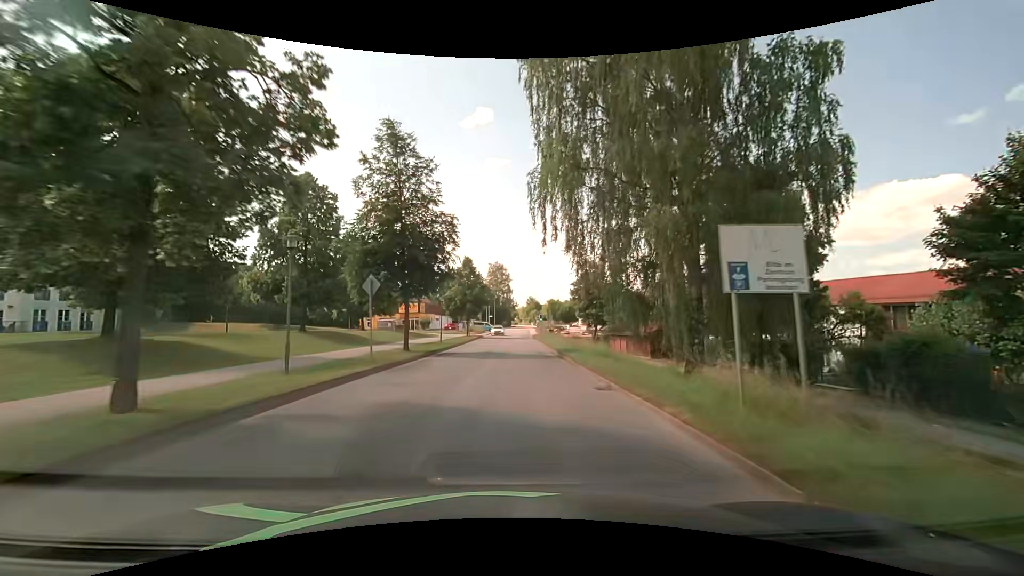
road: secondary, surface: asphalt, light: Day
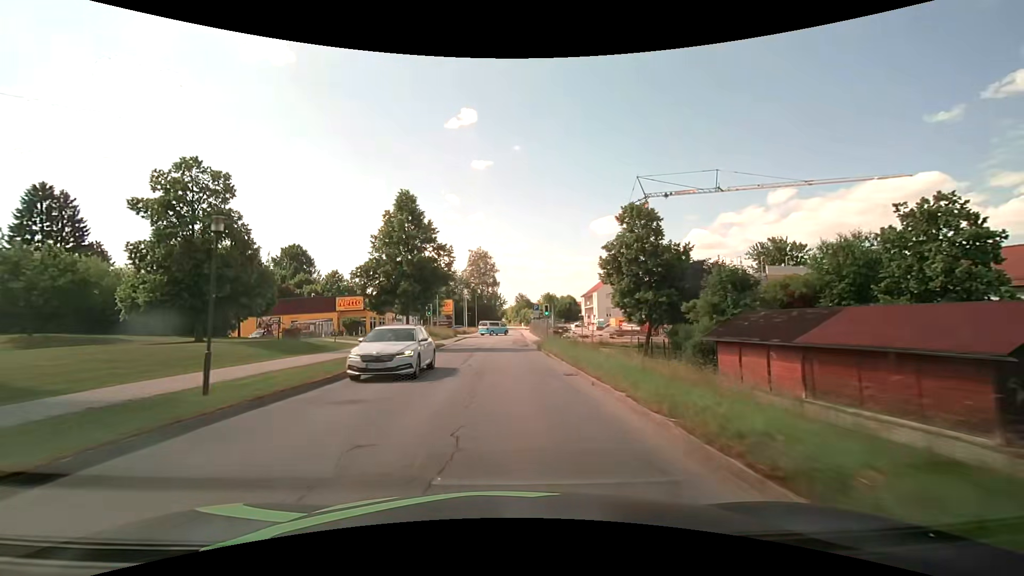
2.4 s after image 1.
(+1.3, +30.6) m; +3°
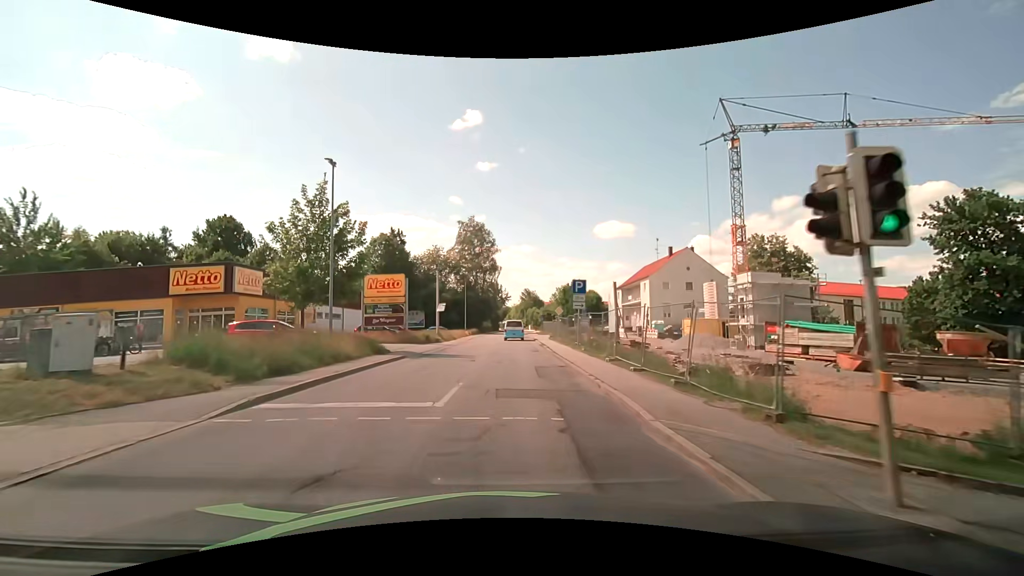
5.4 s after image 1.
(-0.4, +36.5) m; 0°
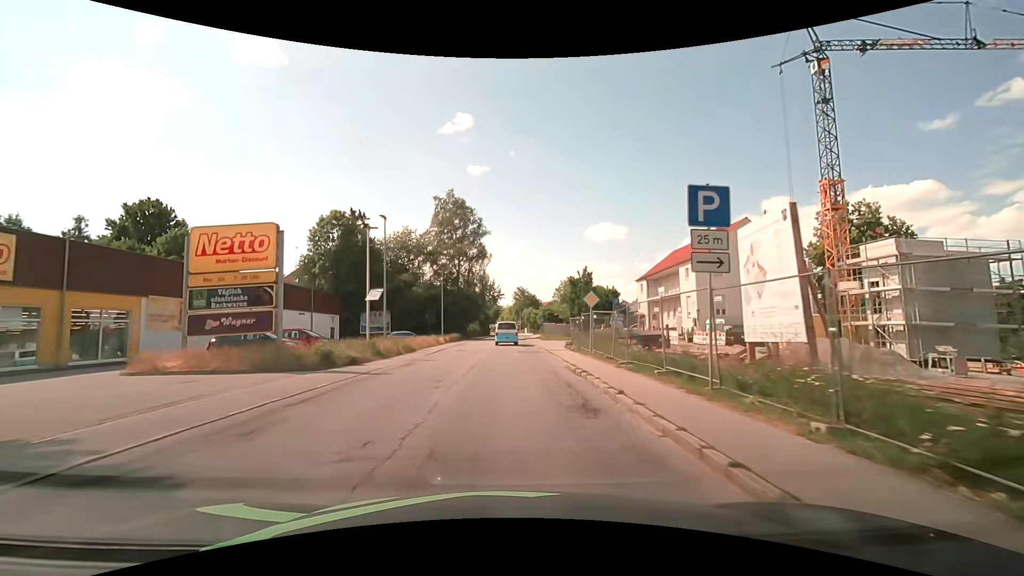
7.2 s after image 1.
(+0.1, +19.6) m; +1°
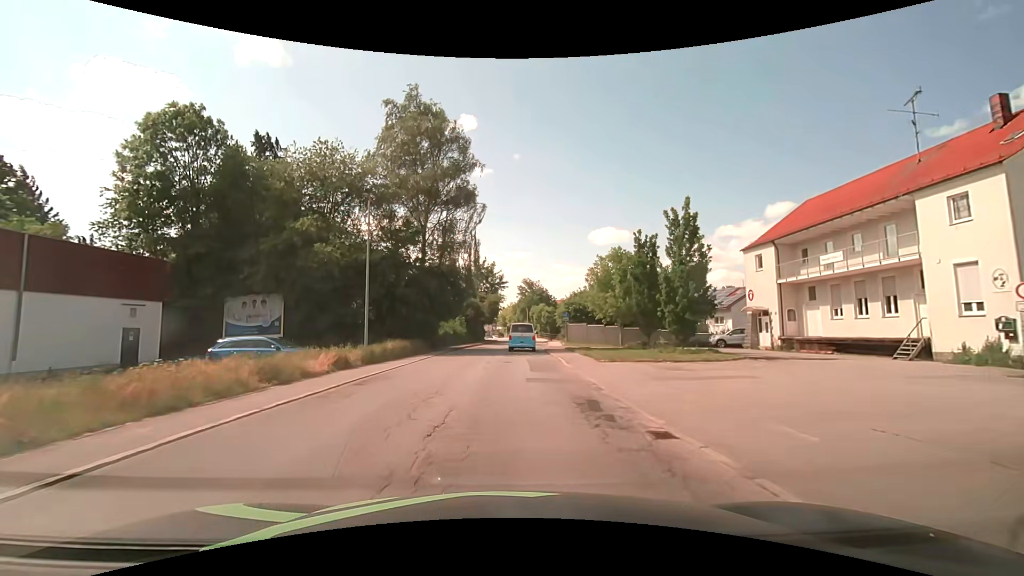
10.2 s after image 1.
(-0.2, +31.1) m; -1°
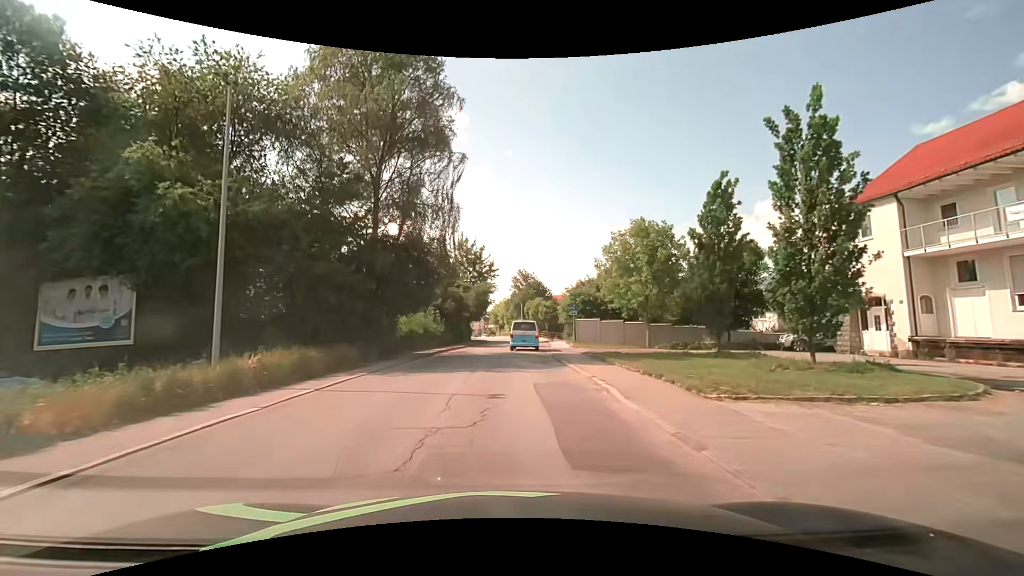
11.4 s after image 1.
(+0.1, +12.1) m; +1°
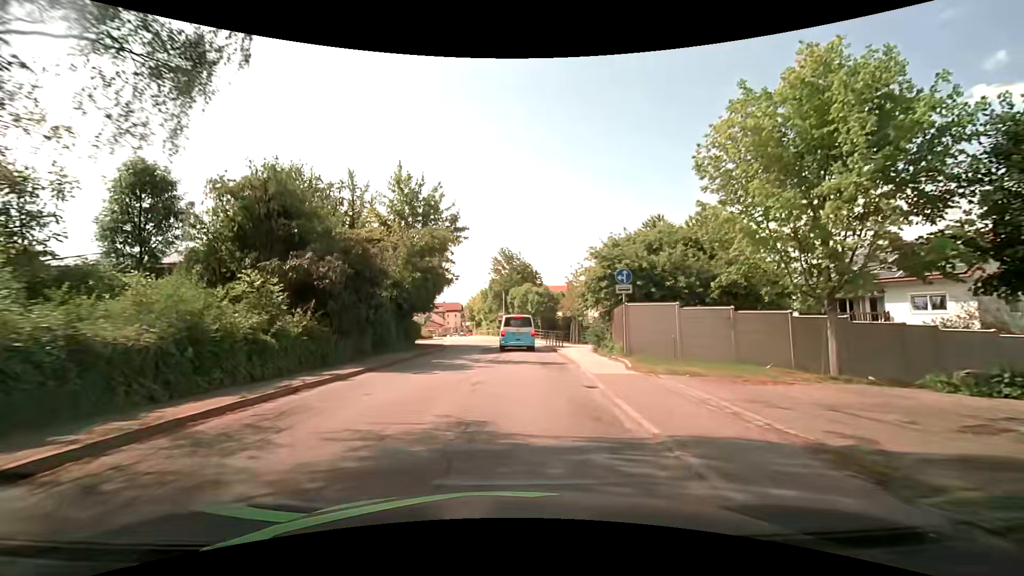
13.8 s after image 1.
(+0.4, +23.2) m; +2°
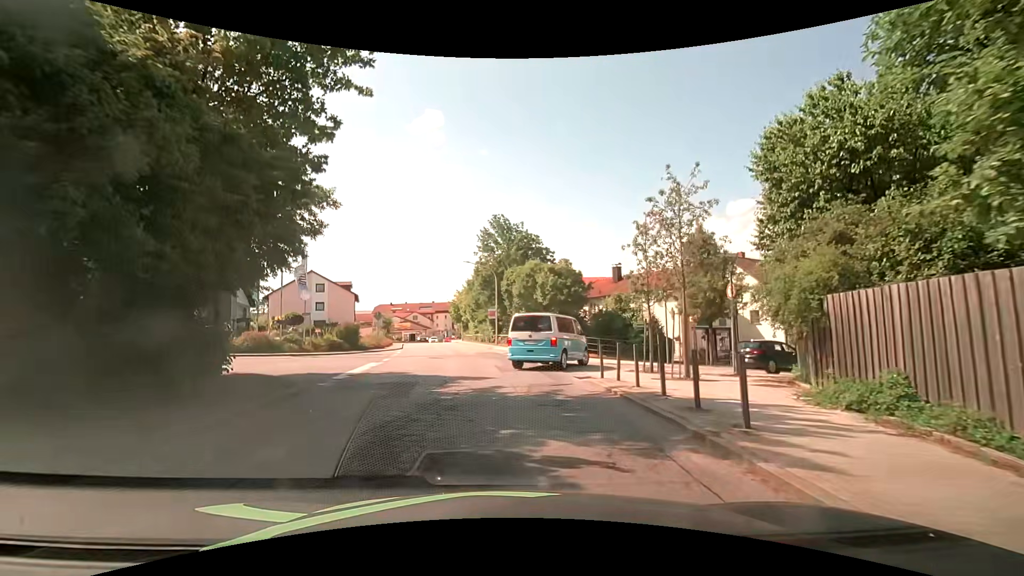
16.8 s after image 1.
(+0.3, +22.6) m; -1°
(0, +10) (+2, +20) (+9, +27) (+18, +31) (+26, +36) (+35, +41) (+44, +46) (+52, +51) (+61, +57) (+69, +62) m
